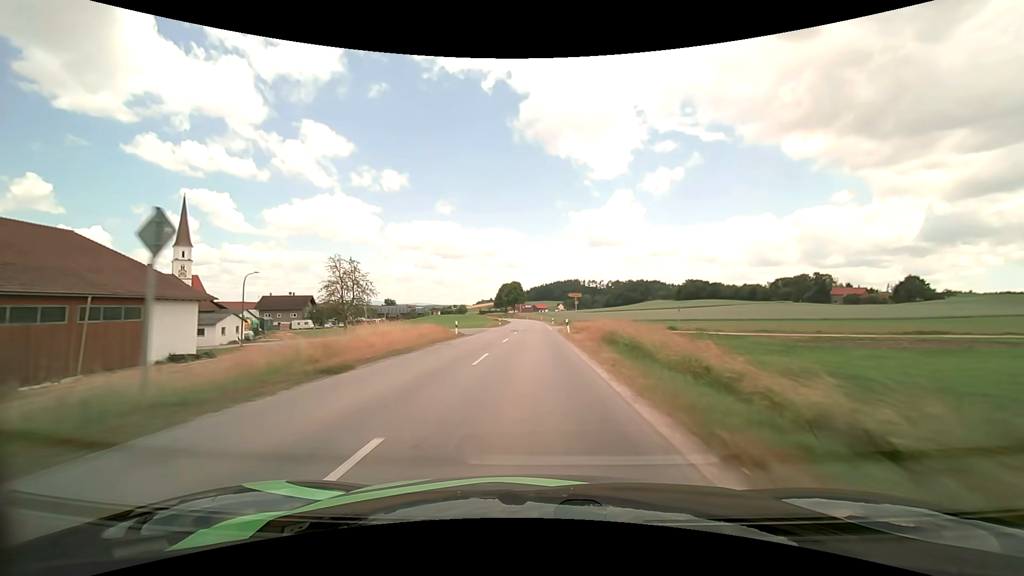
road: secondary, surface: asphalt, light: Day
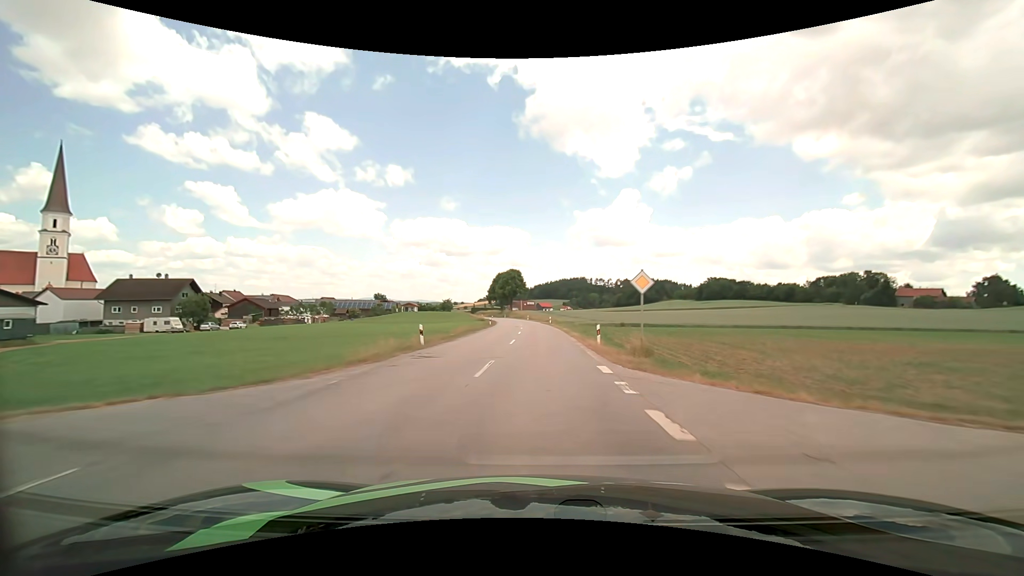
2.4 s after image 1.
(-0.3, +50.9) m; 0°
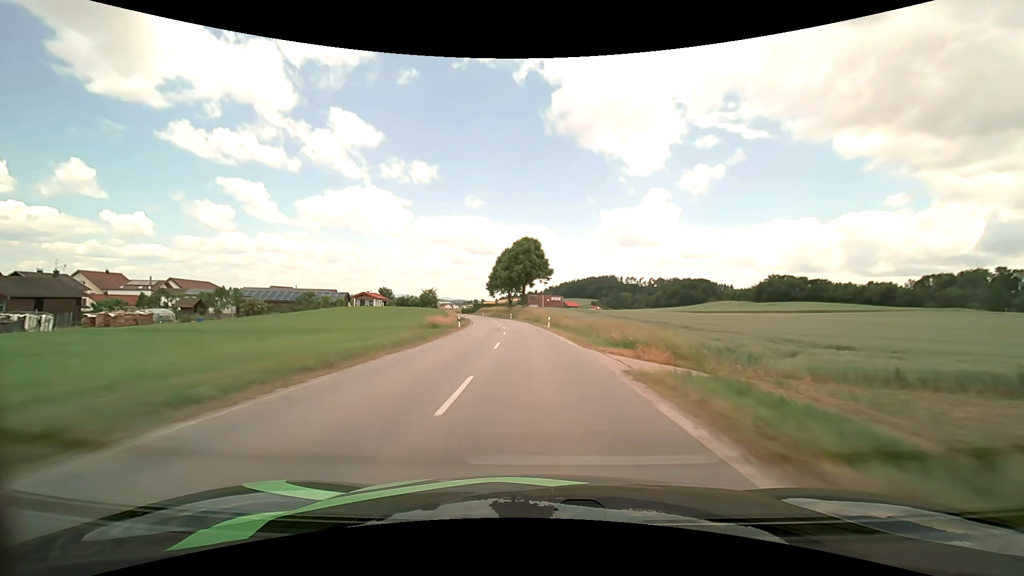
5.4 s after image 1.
(-1.0, +64.4) m; -3°
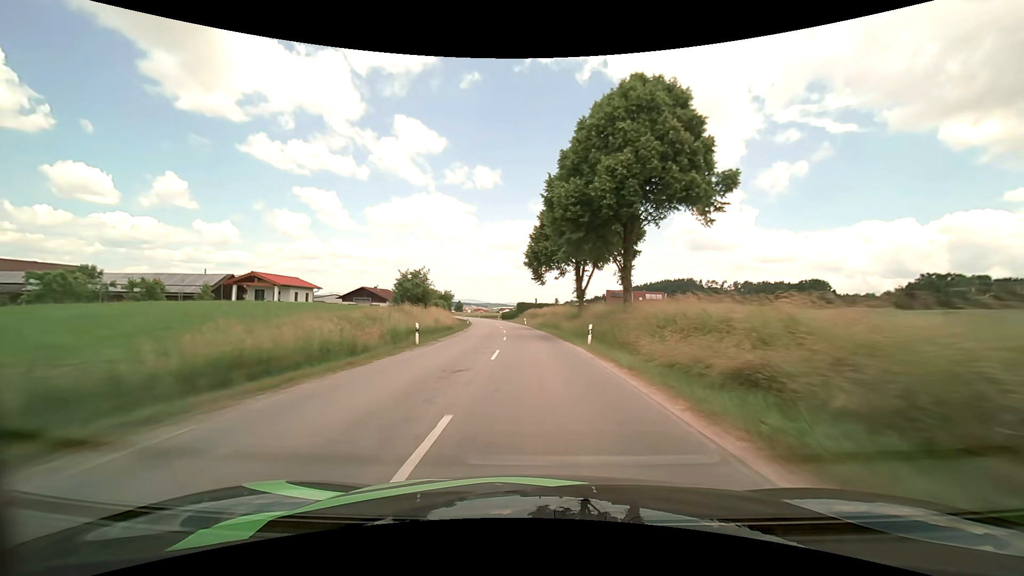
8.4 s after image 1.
(-3.8, +64.1) m; -7°
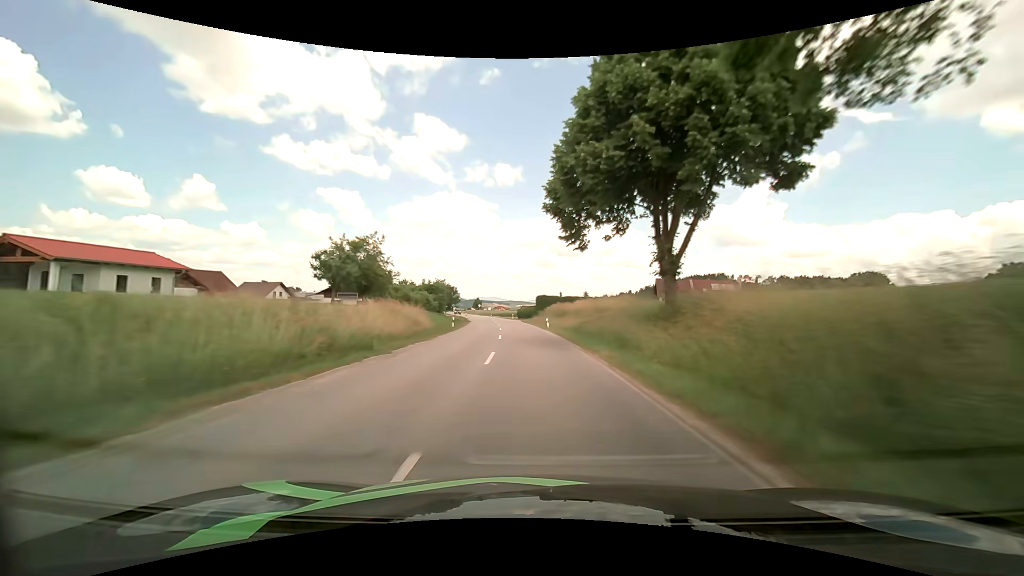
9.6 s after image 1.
(-0.5, +25.8) m; -3°
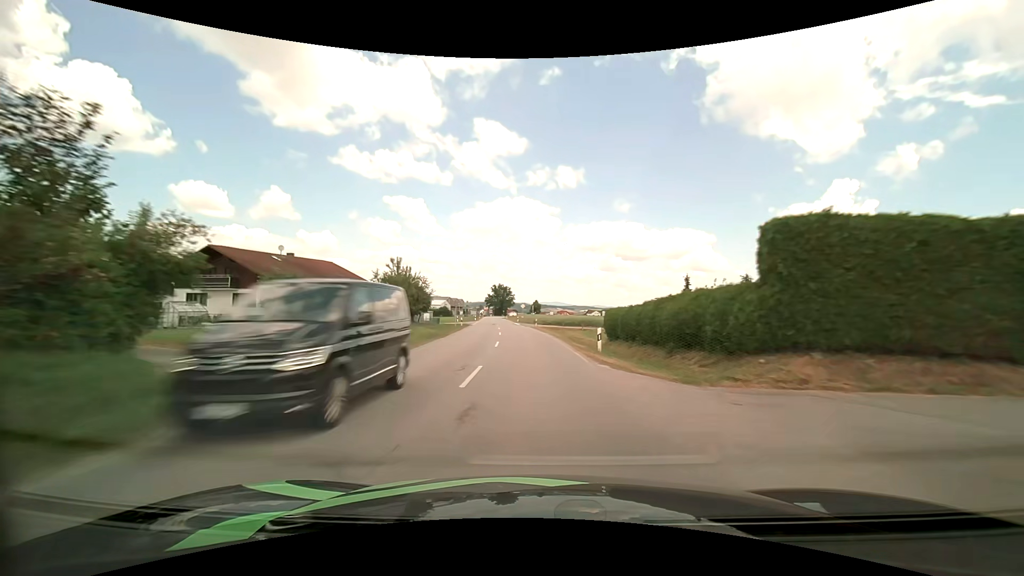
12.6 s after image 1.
(-3.8, +63.6) m; -7°
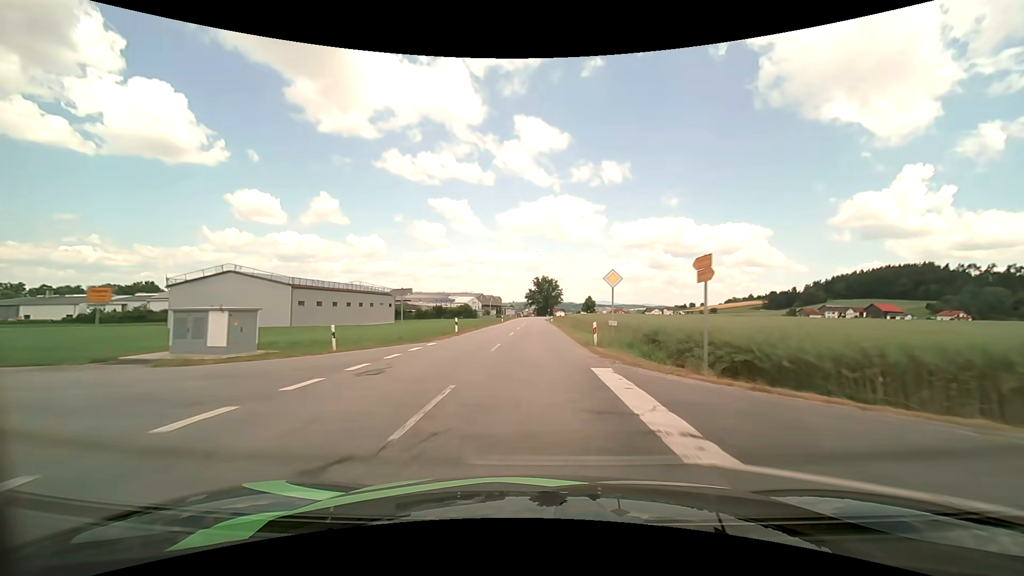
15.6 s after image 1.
(-3.7, +64.0) m; -6°
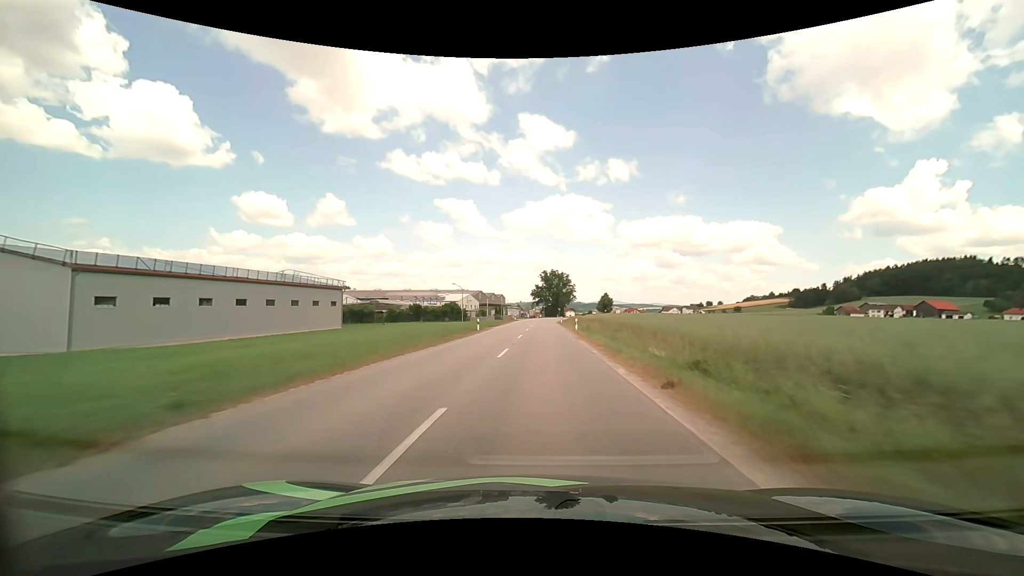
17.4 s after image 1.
(-0.2, +38.0) m; -1°
(0, +10) (0, +20) (0, +30) (0, +40) (0, +50) (0, +60) (+1, +70) (+1, +80) (+2, +90) (+2, +100) m
